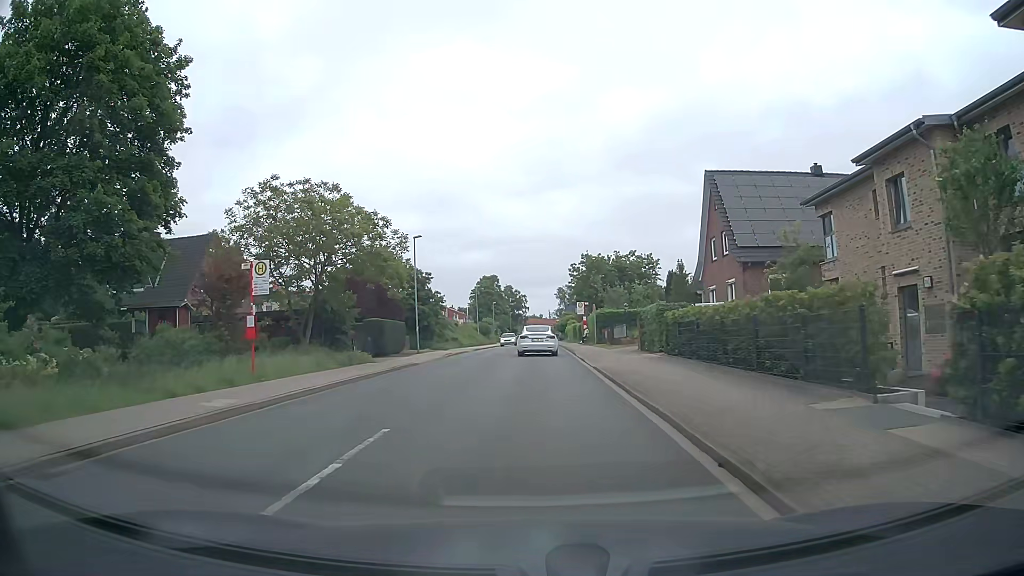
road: unclassified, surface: asphalt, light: Day
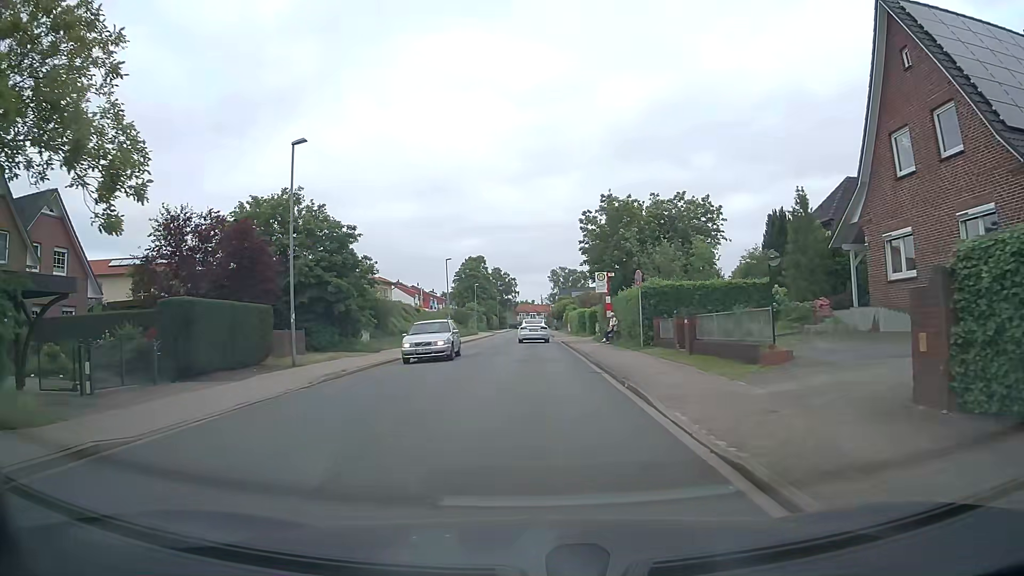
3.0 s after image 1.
(+0.4, +22.7) m; +1°
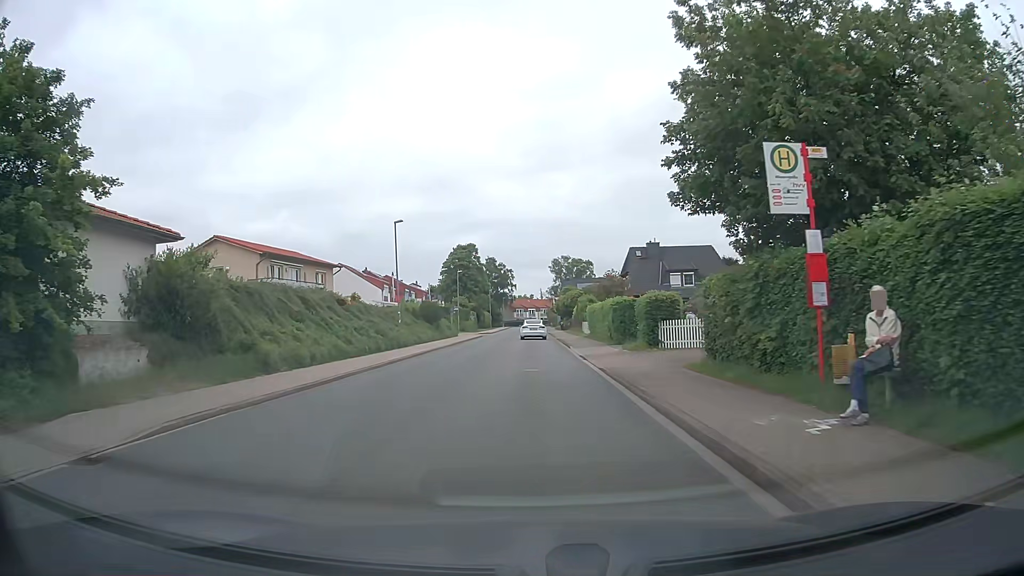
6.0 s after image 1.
(+0.1, +24.6) m; 0°
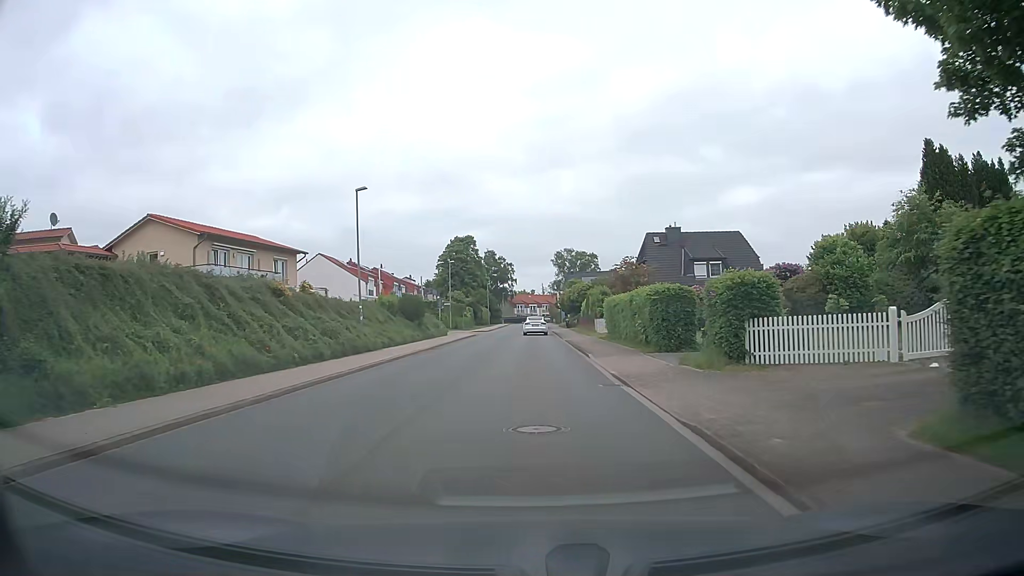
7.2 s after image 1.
(0.0, +9.9) m; 0°
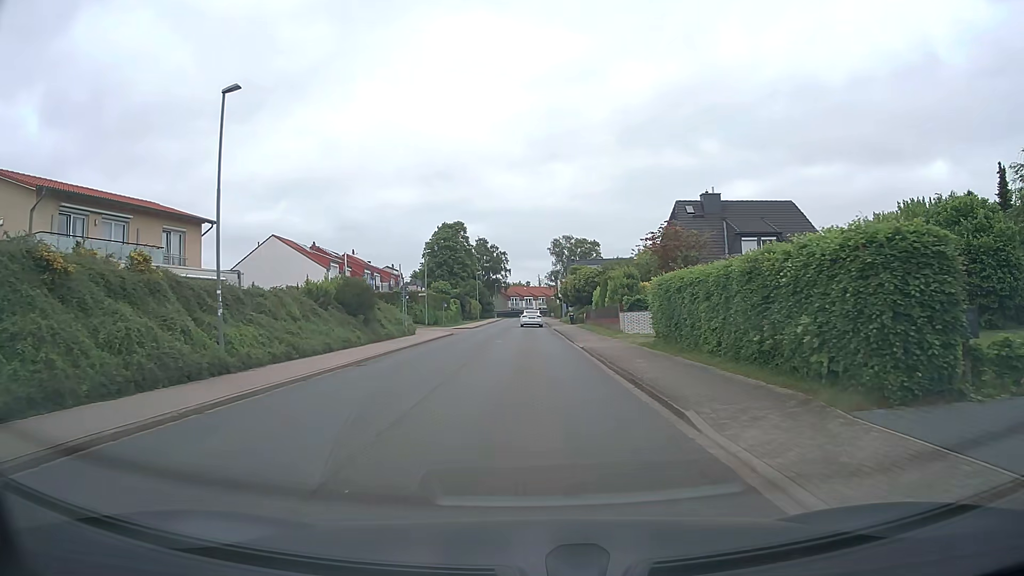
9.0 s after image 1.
(0.0, +14.8) m; 0°
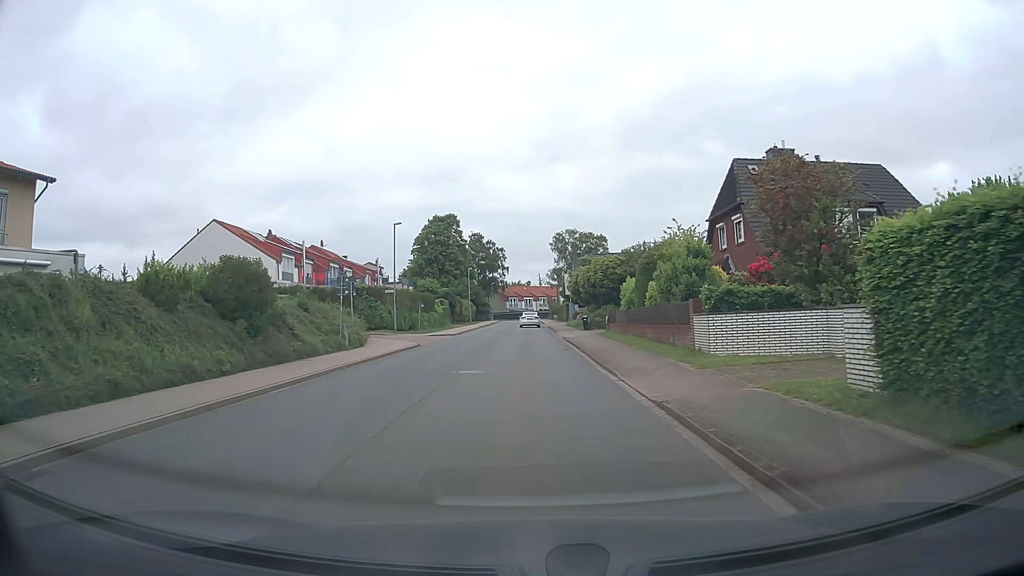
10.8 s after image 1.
(0.0, +14.3) m; 0°
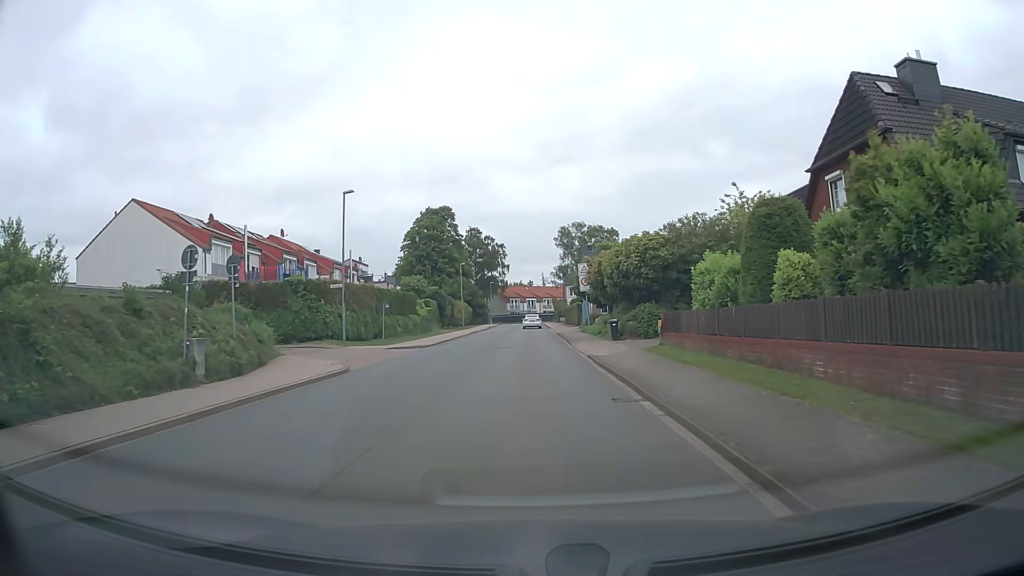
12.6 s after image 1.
(0.0, +13.9) m; 0°
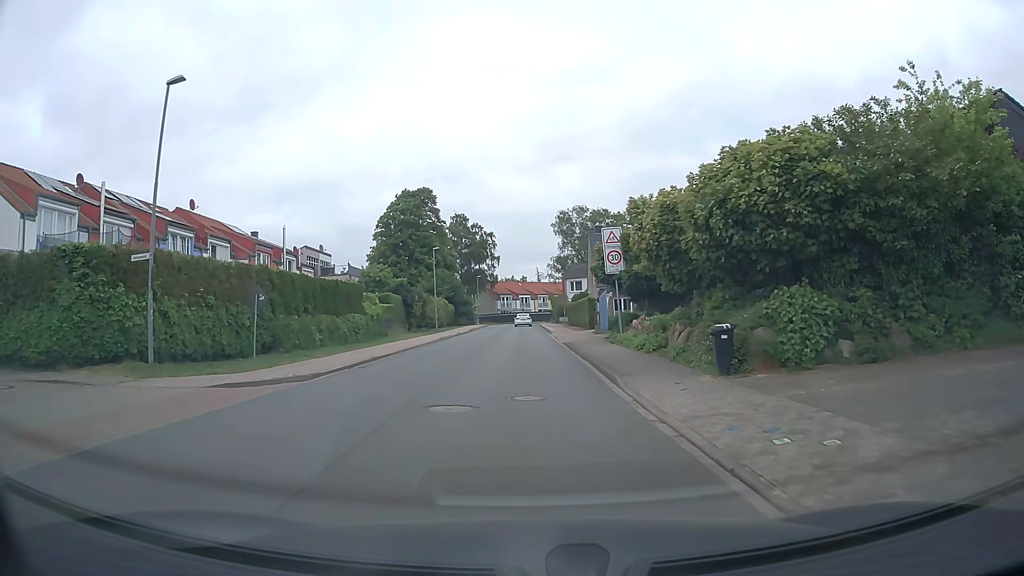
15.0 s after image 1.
(-0.1, +17.8) m; 0°
(0, +10) (0, +20) (0, +30) (0, +40) (0, +50) (0, +60) (-1, +70) (-1, +80) (-1, +90) (0, +100) m
